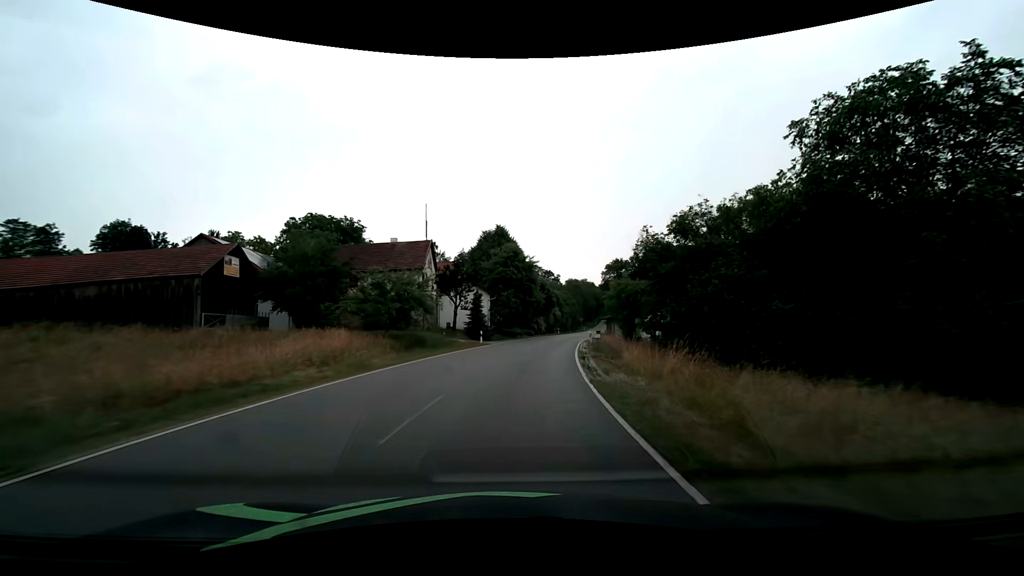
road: tertiary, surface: asphalt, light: Day
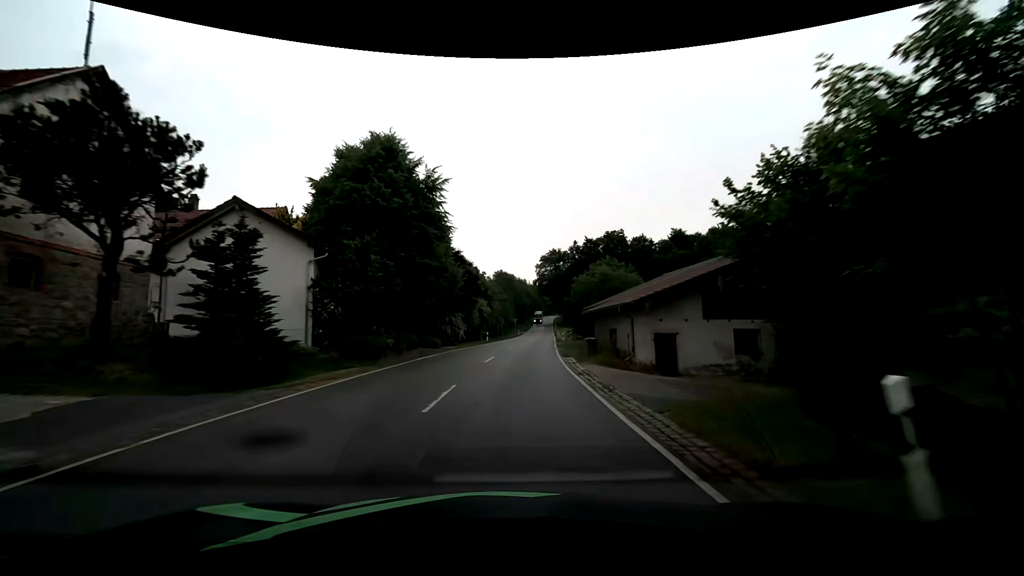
(+2.7, +33.7) m; +9°
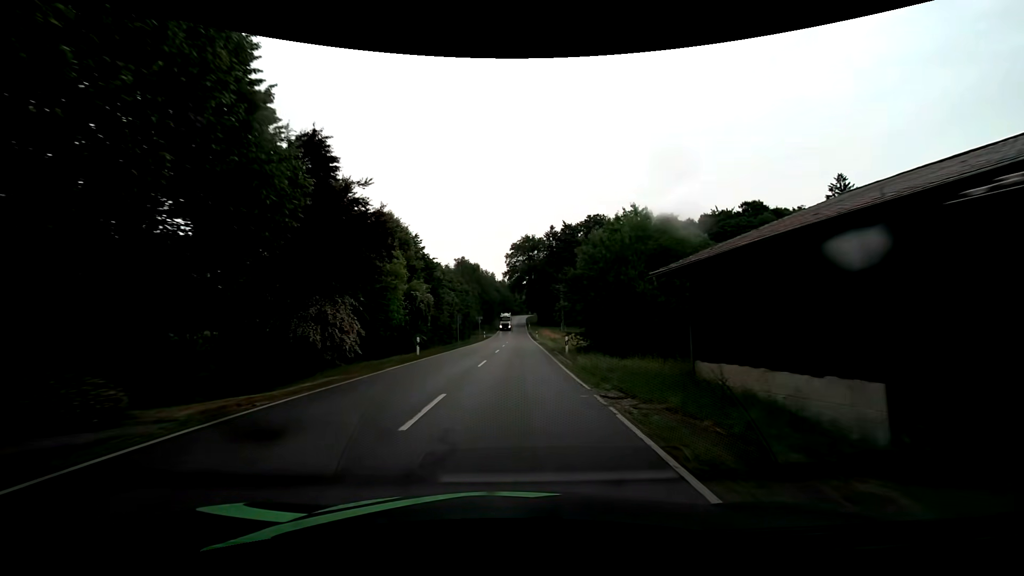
(+0.9, +25.5) m; +4°
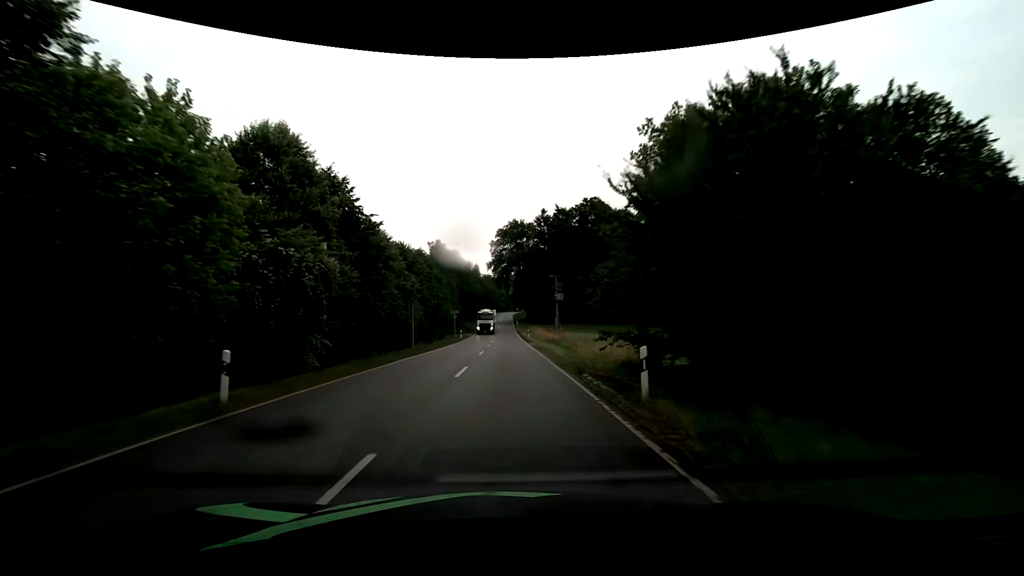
(+0.3, +17.1) m; +2°
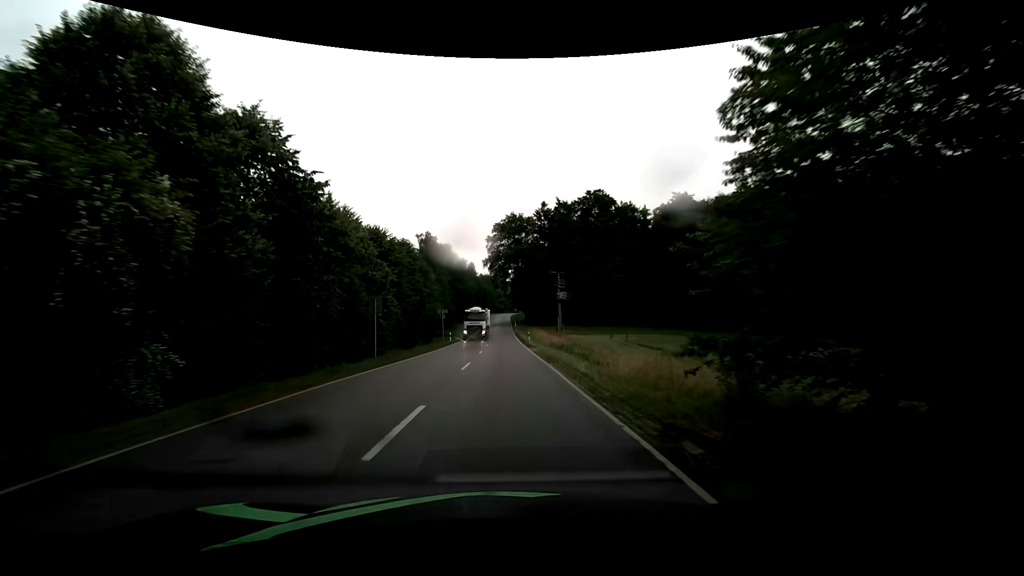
(0.0, +8.6) m; 0°
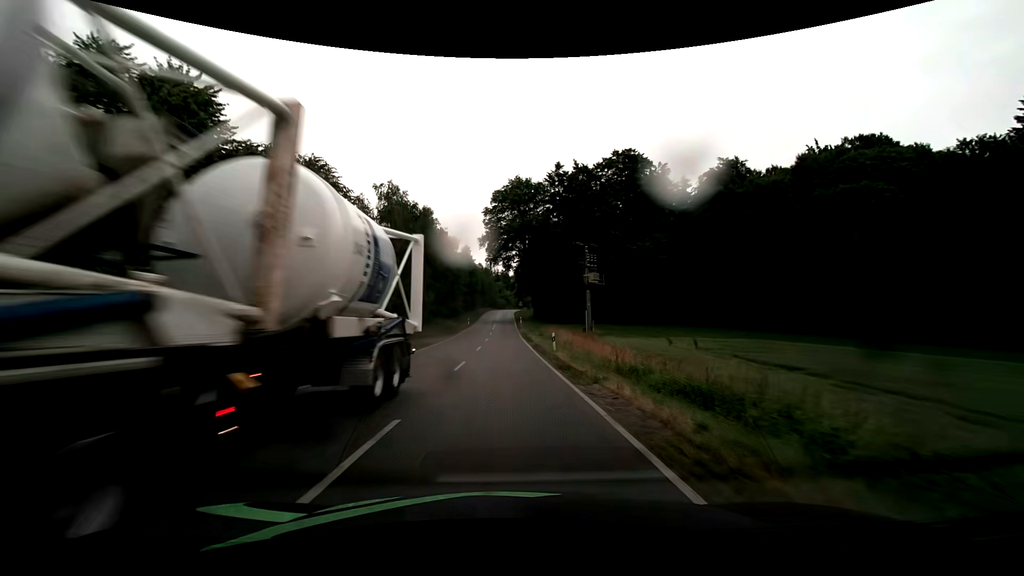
(+0.2, +25.7) m; 0°
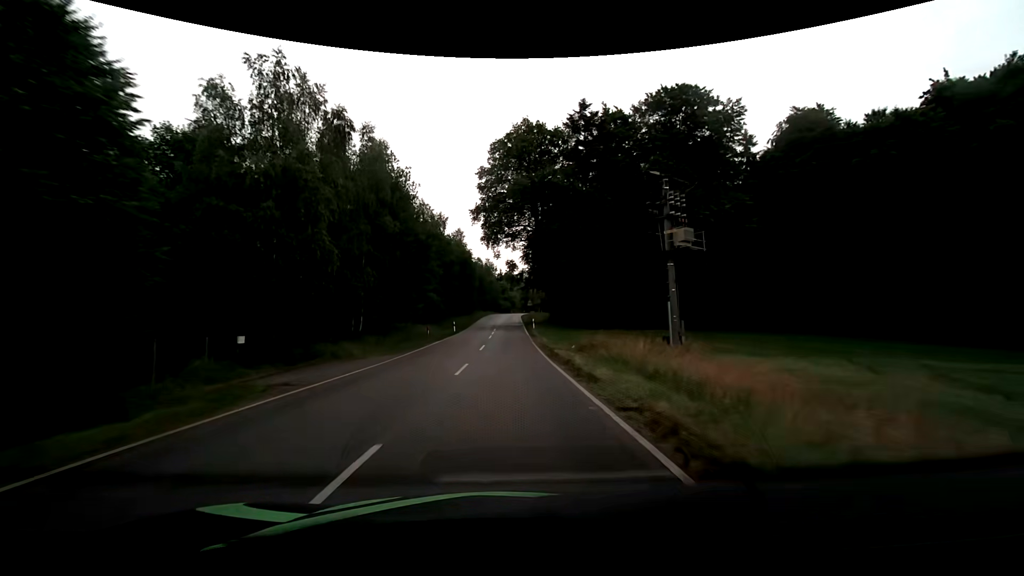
(-0.2, +25.7) m; 0°
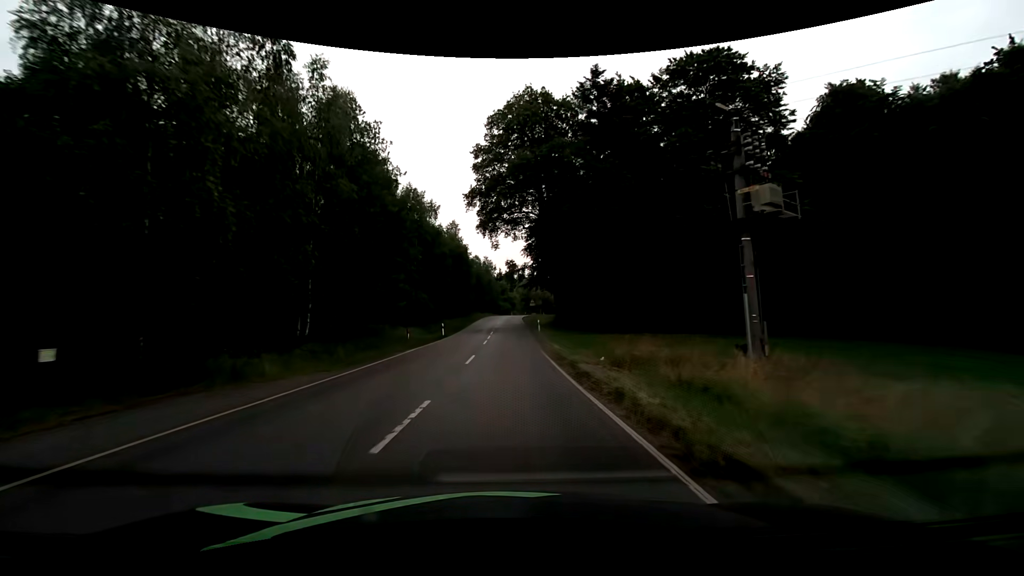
(0.0, +8.7) m; 0°
(0, +10) (0, +20) (0, +30) (0, +40) (0, +50) (0, +60) (0, +70) (0, +80) (+1, +90) (+1, +100) m
